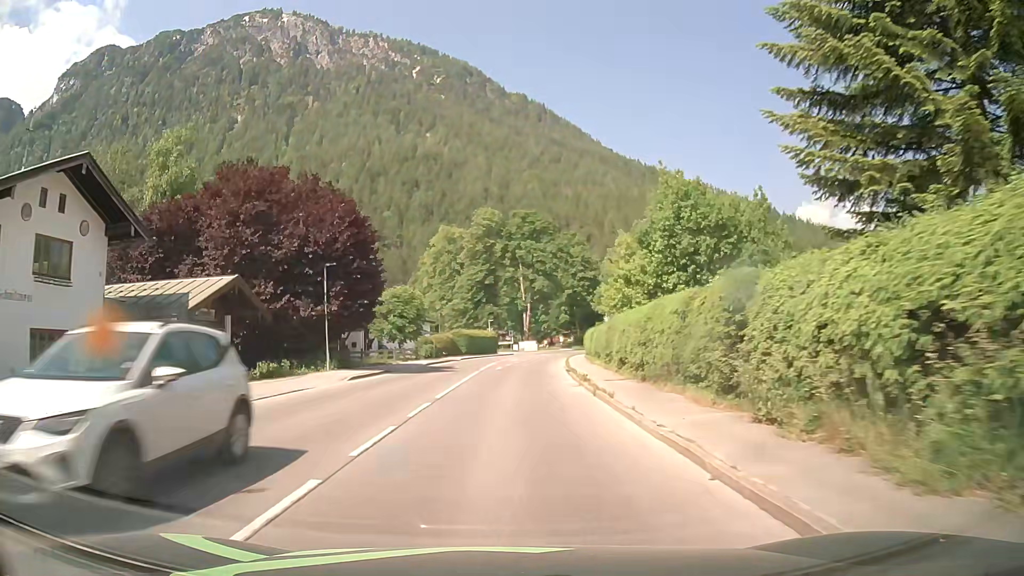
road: tertiary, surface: asphalt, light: Day
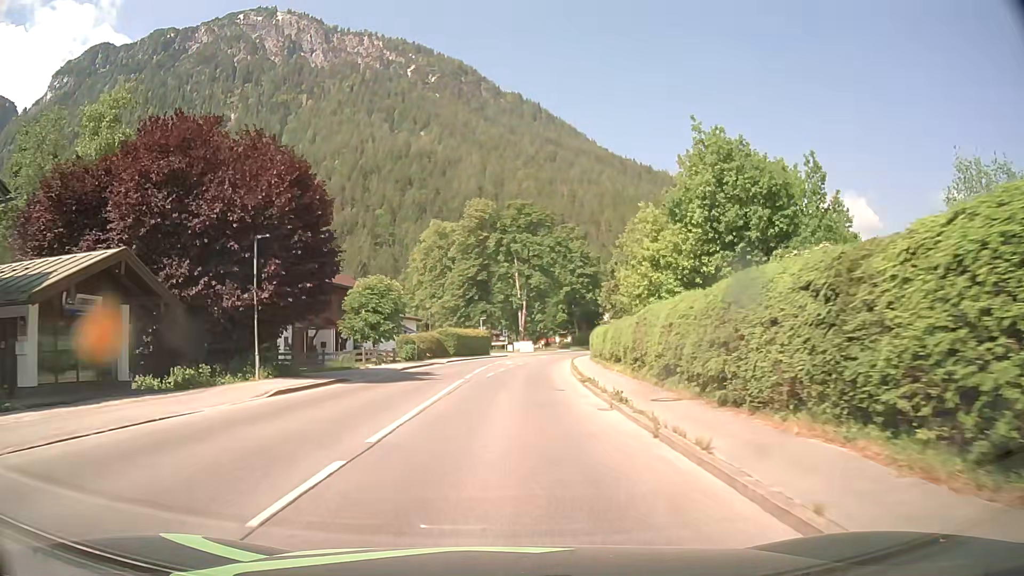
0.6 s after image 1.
(+0.1, +7.8) m; 0°
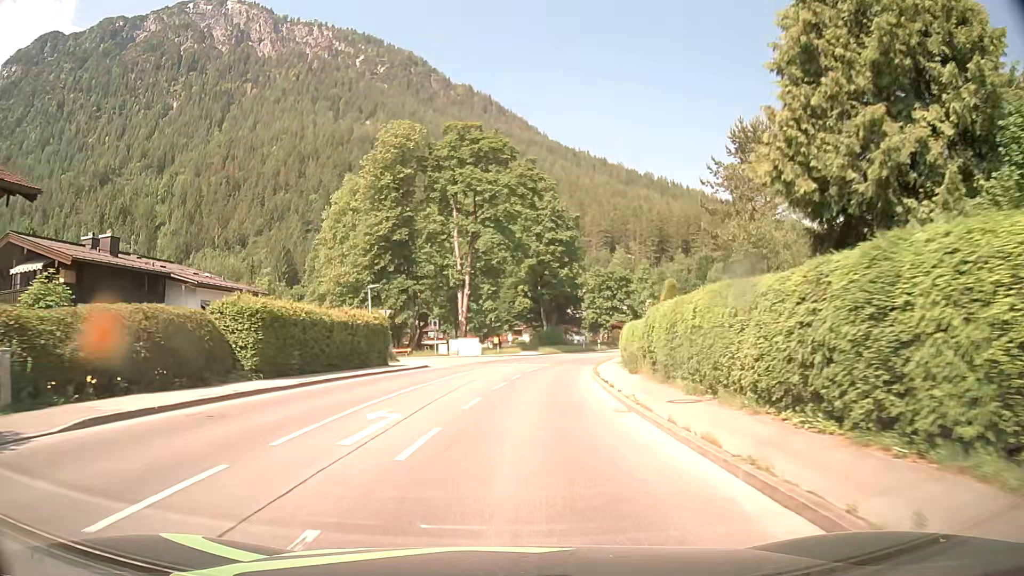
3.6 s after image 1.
(+2.2, +38.8) m; +5°
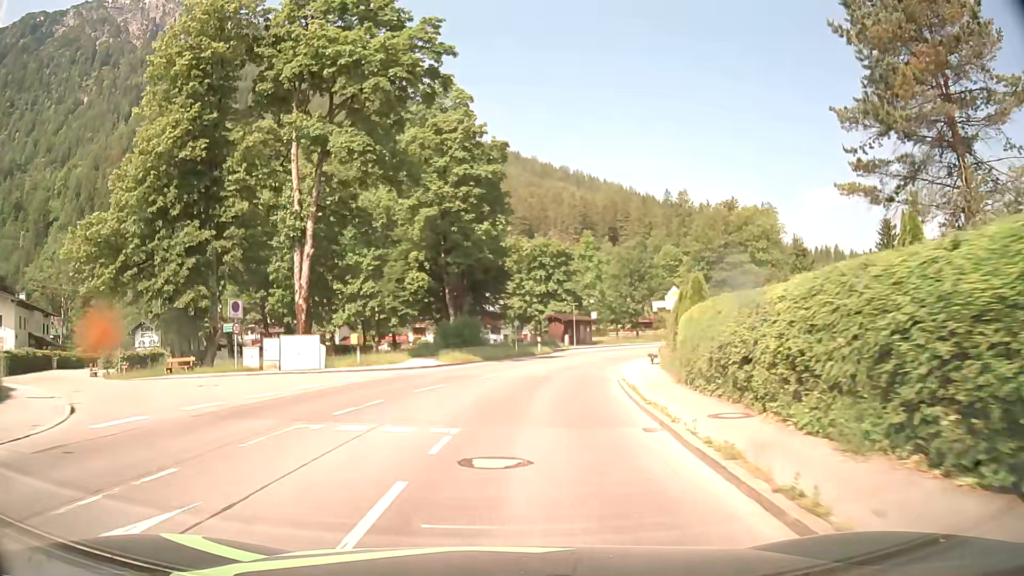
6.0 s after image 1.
(+2.1, +31.1) m; +8°
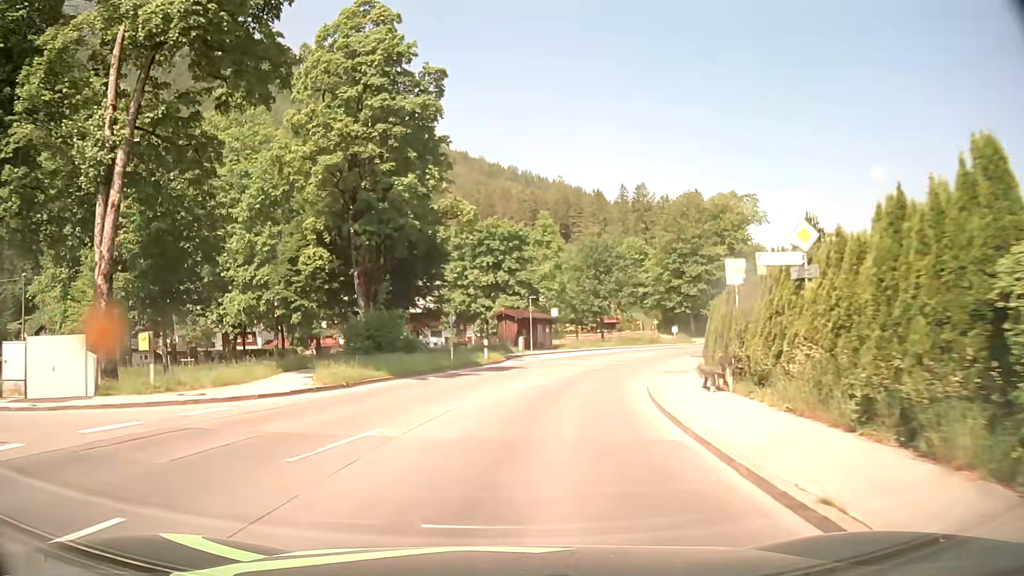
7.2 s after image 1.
(+0.6, +15.6) m; +5°
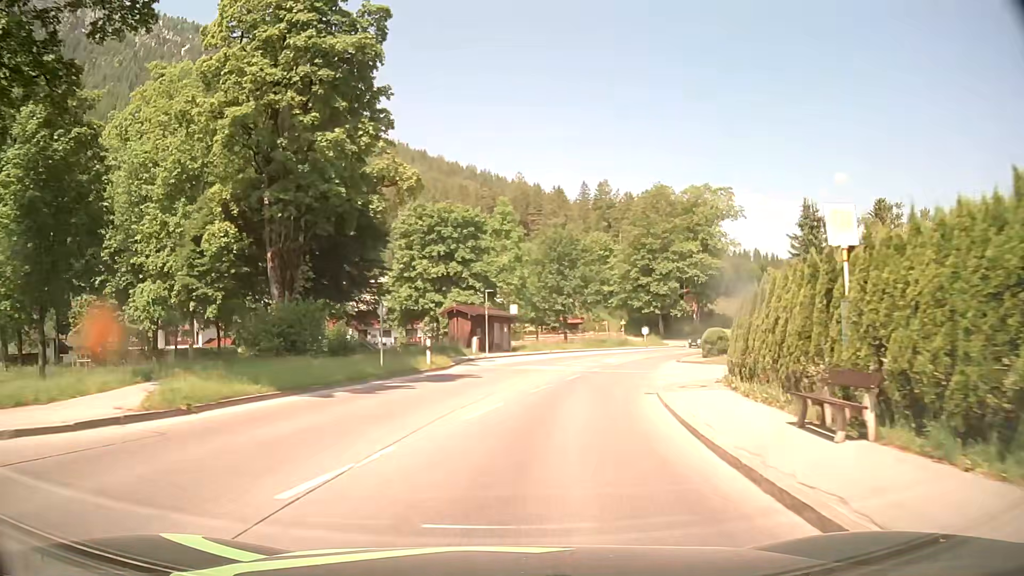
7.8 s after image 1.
(+0.2, +7.8) m; +4°
(0, +10) (+2, +20) (+4, +30) (+7, +39) (+11, +48) (+16, +57) (+21, +66) (+28, +73) (+34, +81) (+42, +87) m
